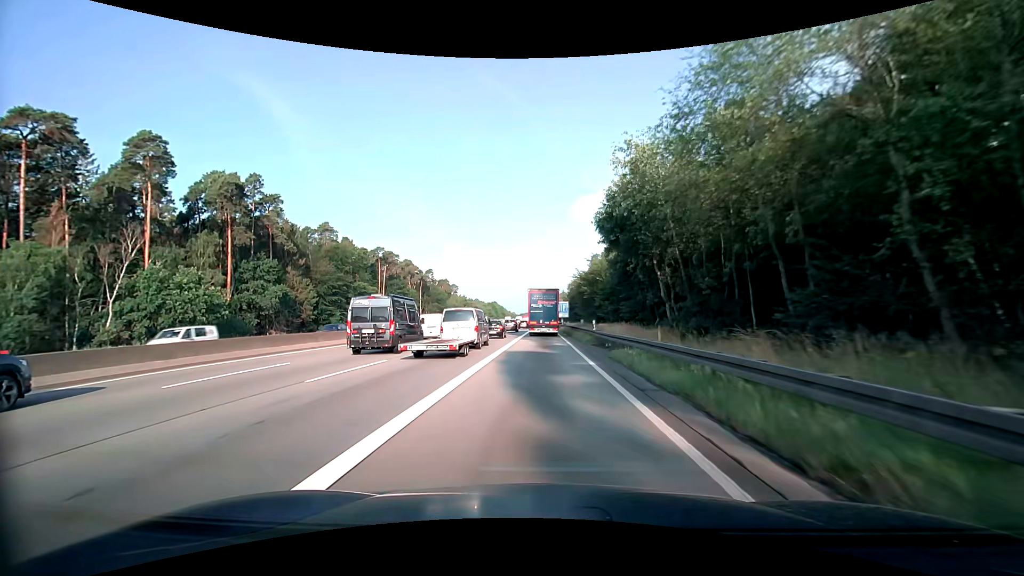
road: motorway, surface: asphalt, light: Day
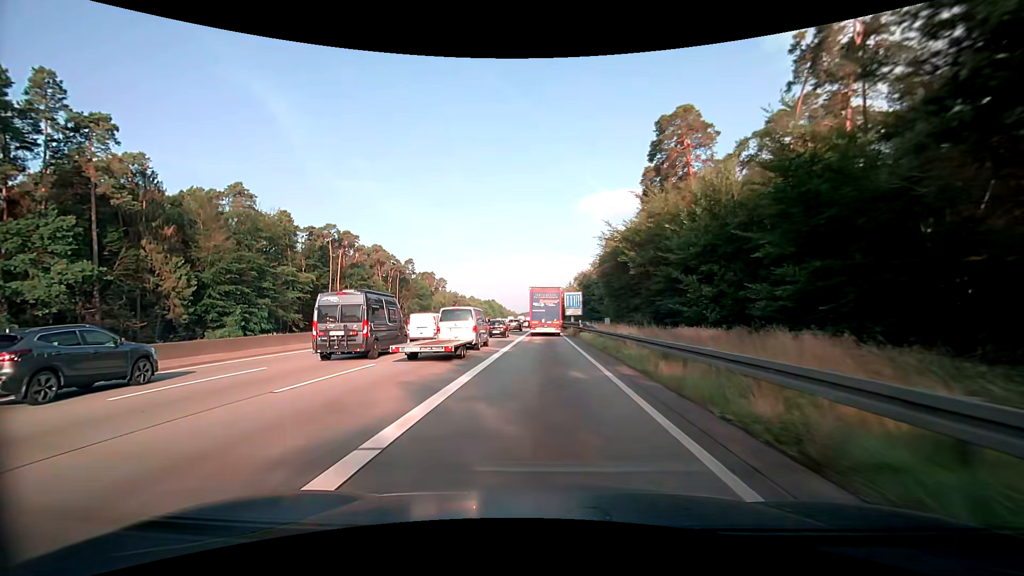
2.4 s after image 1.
(-0.1, +37.7) m; -1°
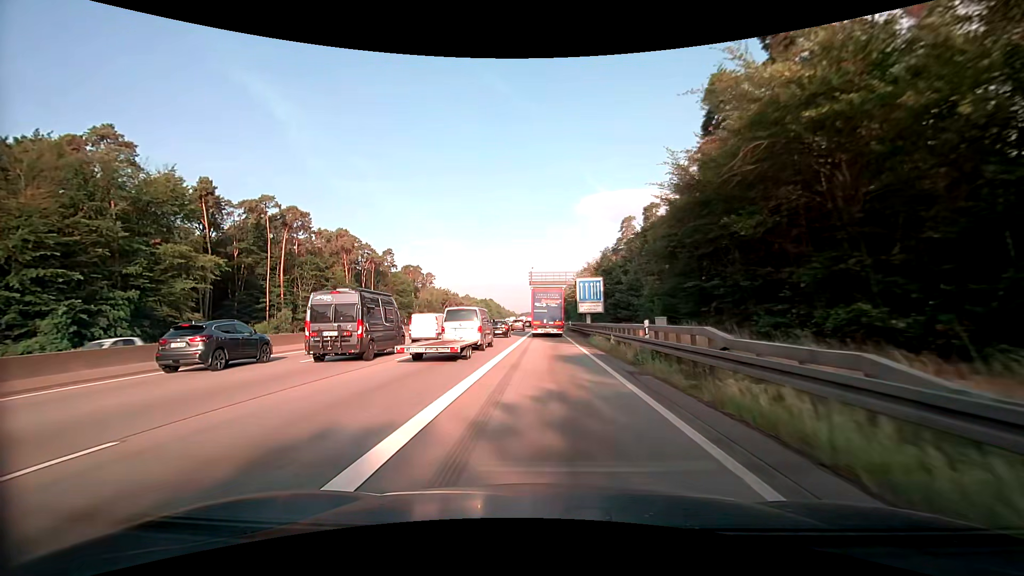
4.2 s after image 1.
(+0.1, +28.1) m; 0°
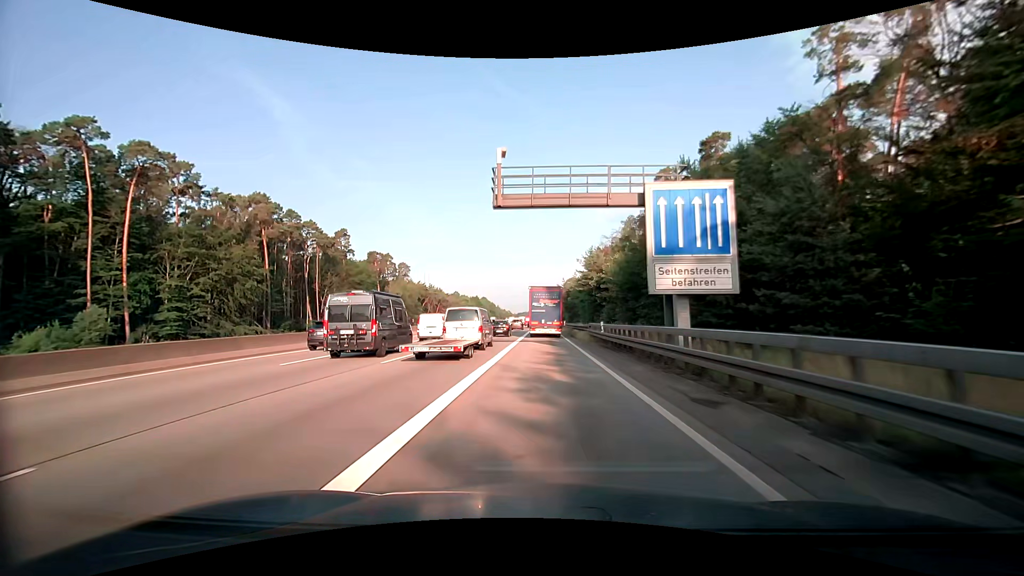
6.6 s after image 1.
(+0.1, +37.2) m; 0°
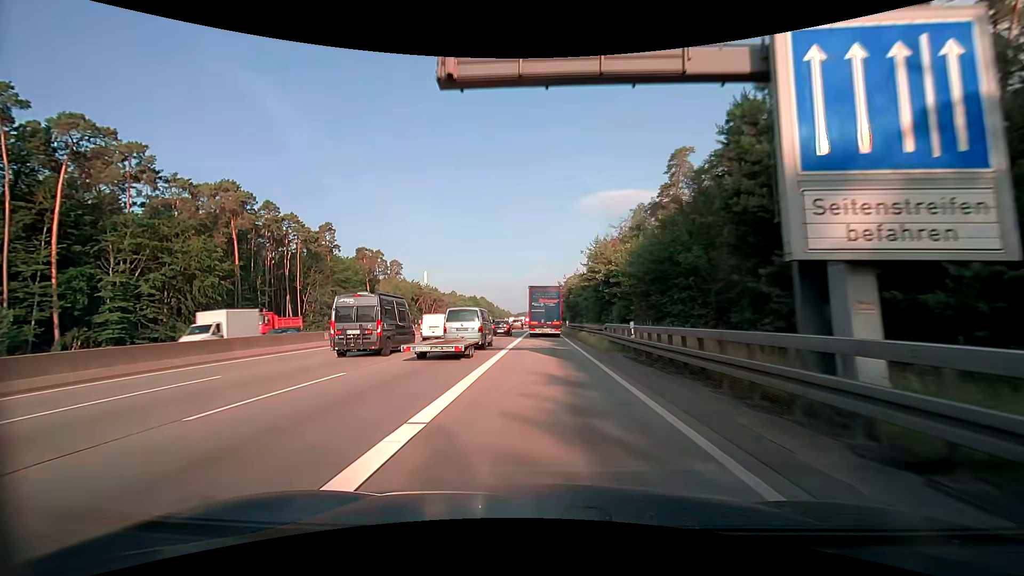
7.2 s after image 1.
(0.0, +9.3) m; 0°
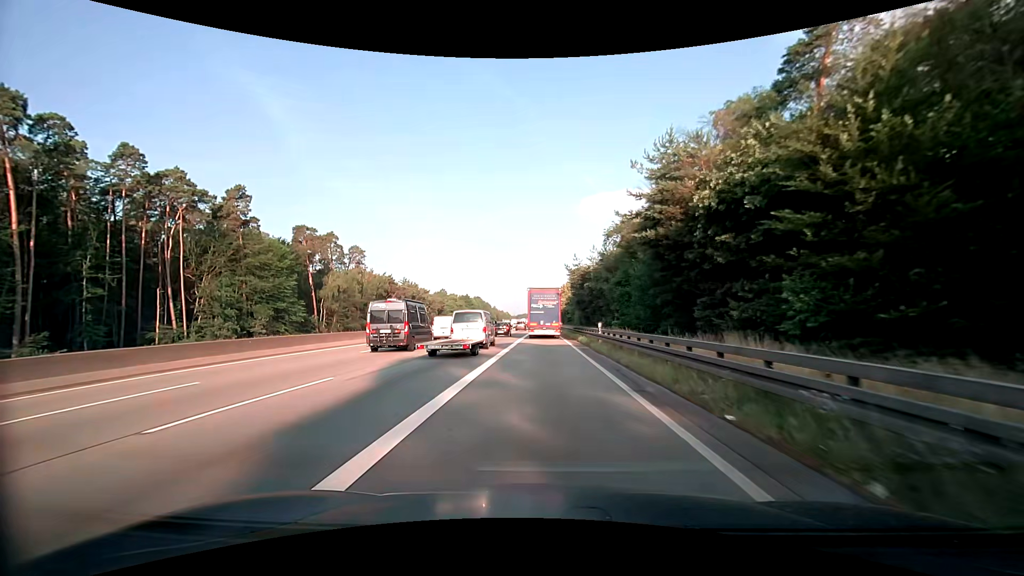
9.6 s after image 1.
(-0.2, +36.9) m; -1°
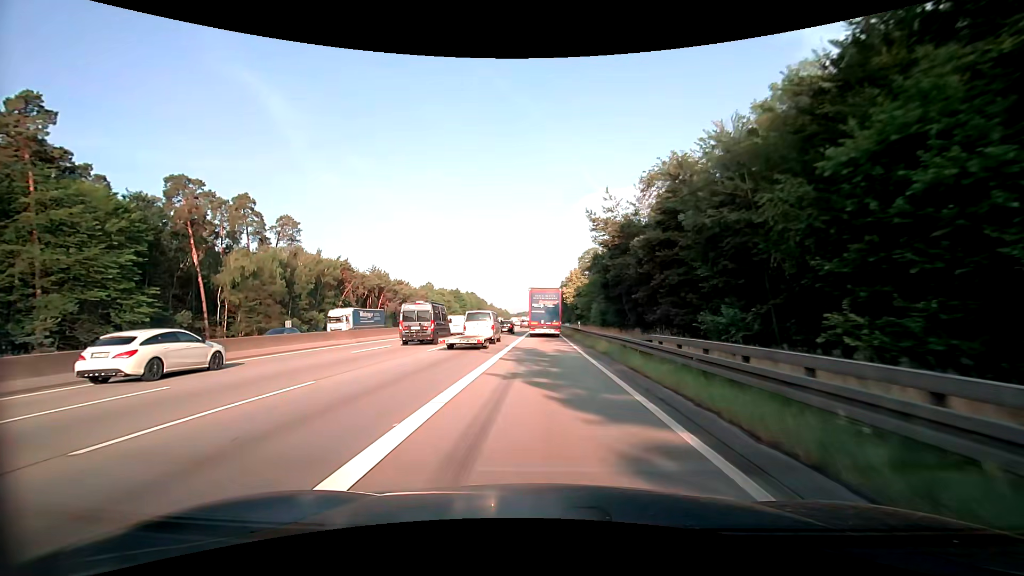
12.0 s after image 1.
(+0.3, +37.2) m; 0°
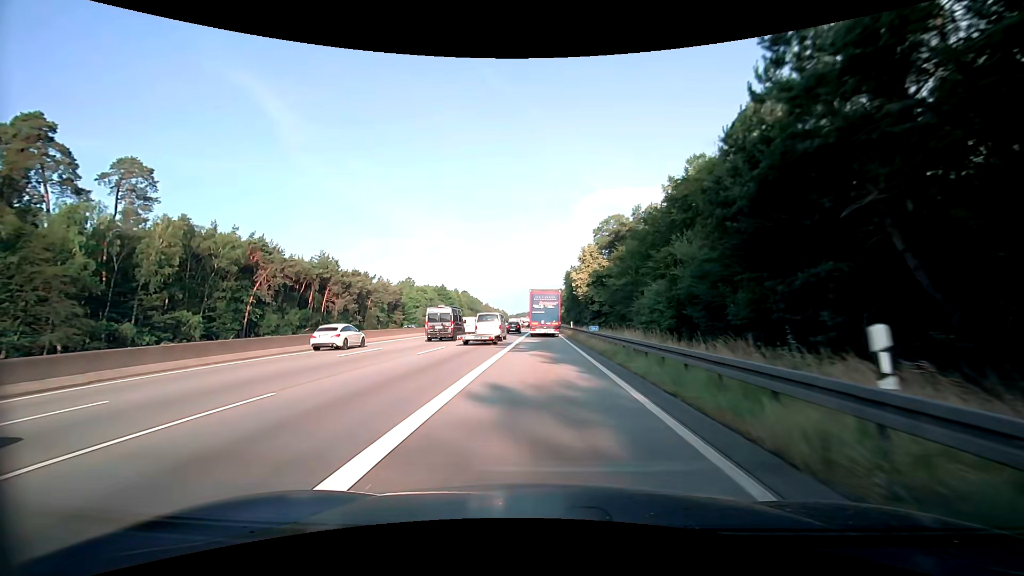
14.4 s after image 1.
(+0.1, +37.9) m; 0°
(0, +10) (0, +20) (0, +30) (0, +40) (0, +50) (0, +60) (0, +70) (0, +80) (0, +90) (0, +100) m
